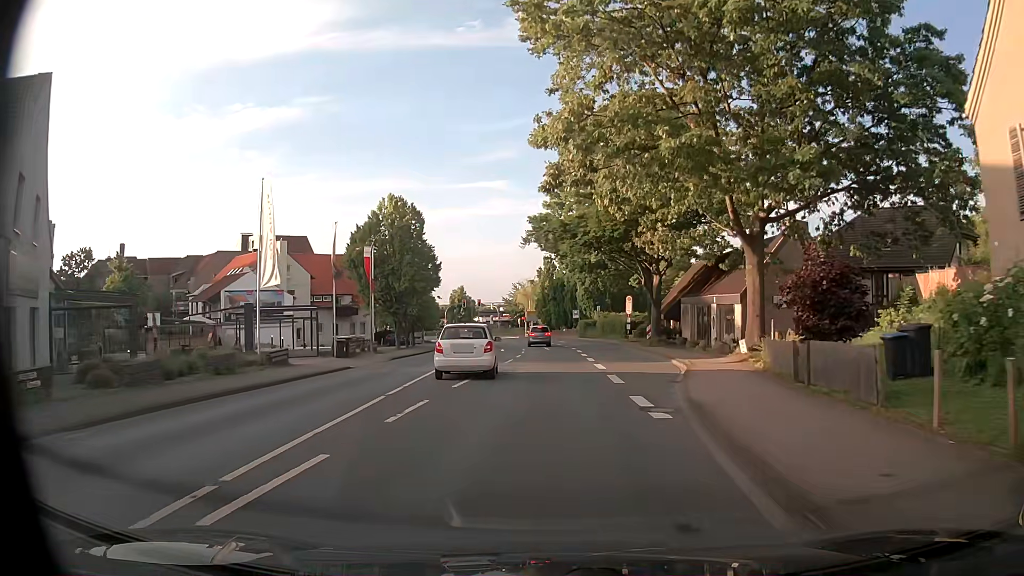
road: primary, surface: asphalt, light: Day
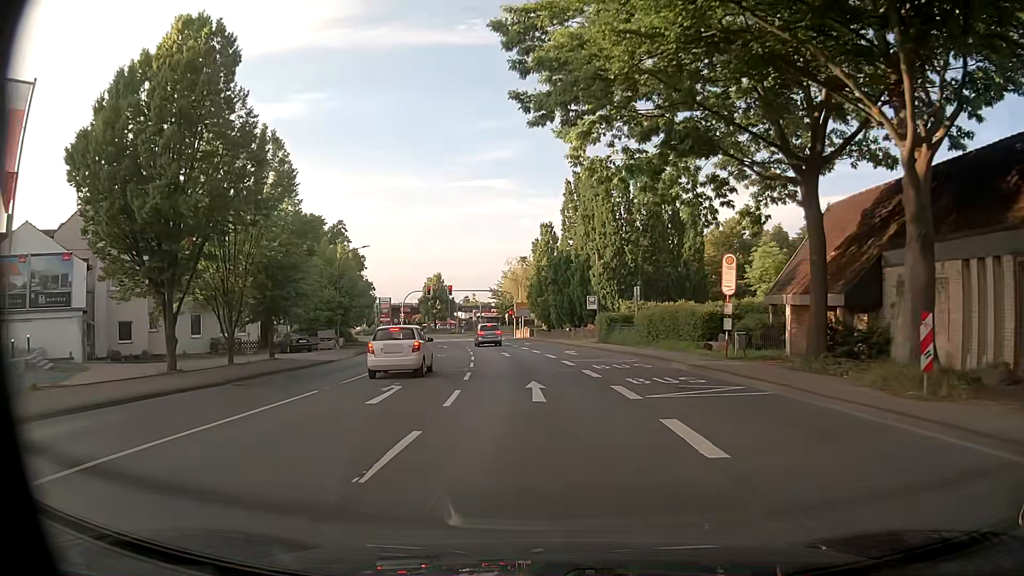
(0.0, +33.7) m; 0°
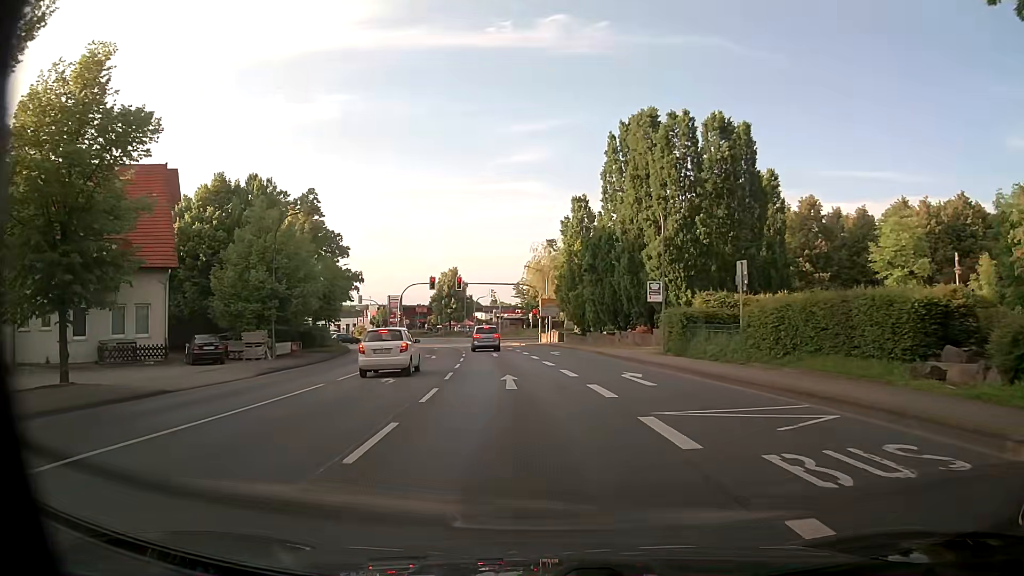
(-0.3, +17.3) m; -1°
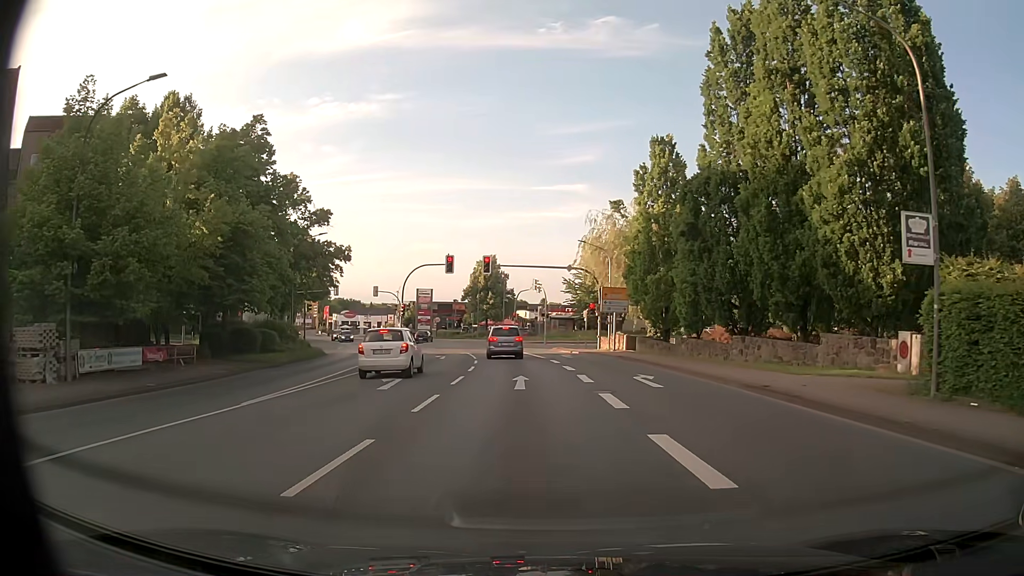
(-1.1, +19.6) m; -5°
